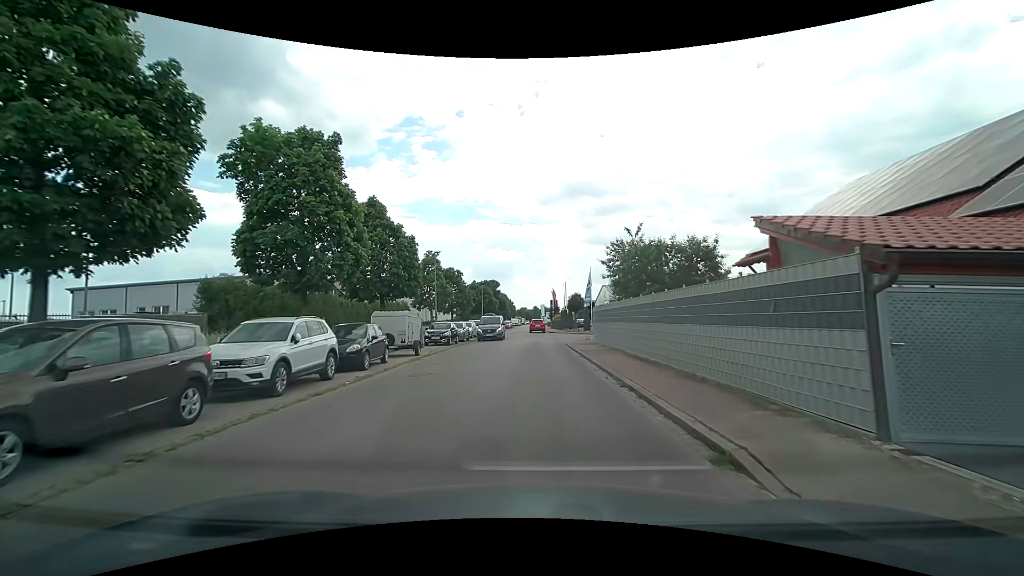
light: Day
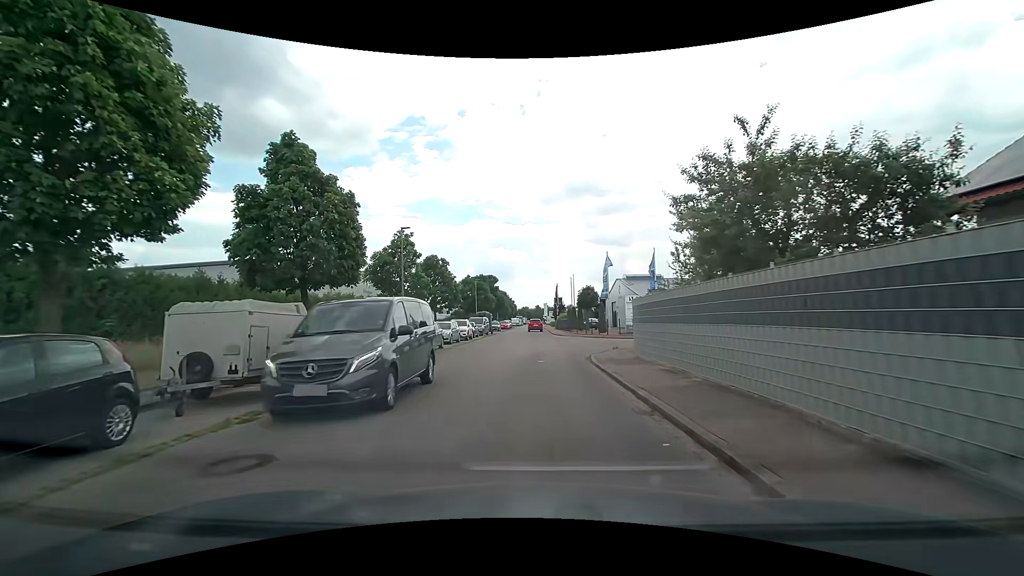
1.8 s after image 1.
(+0.1, +11.6) m; 0°
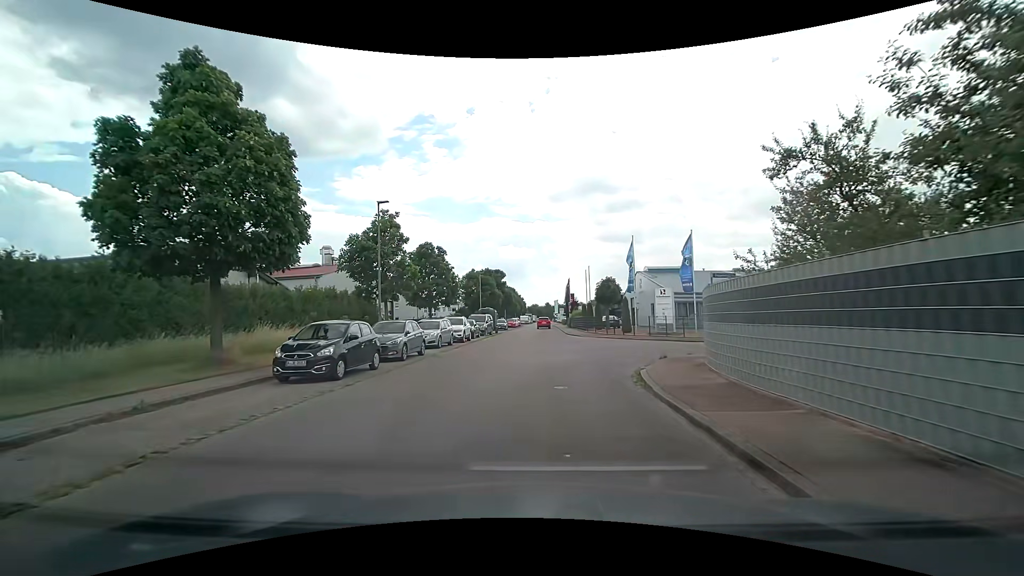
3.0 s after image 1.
(-0.1, +7.0) m; -1°
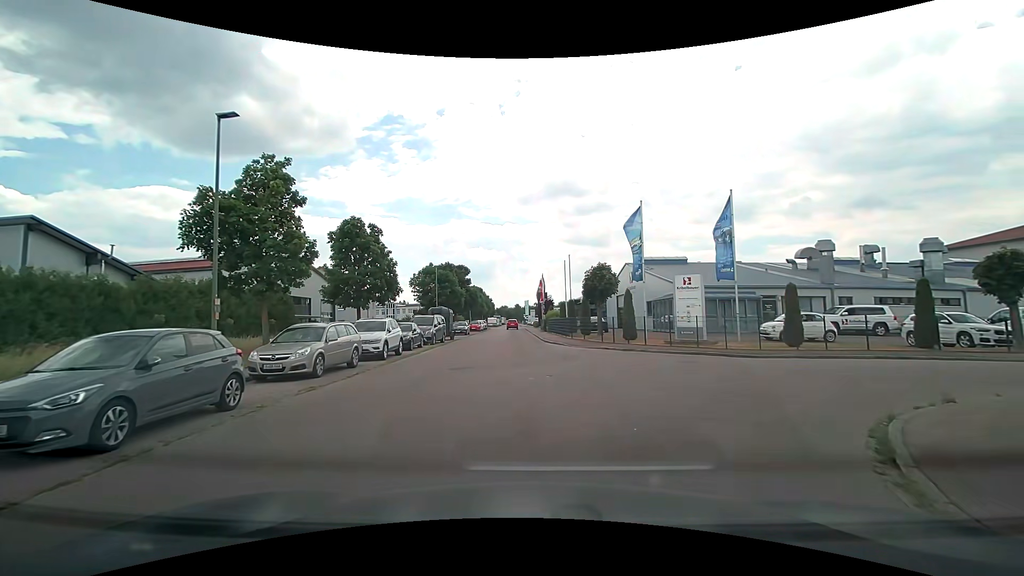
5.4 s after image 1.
(+0.1, +11.4) m; +3°
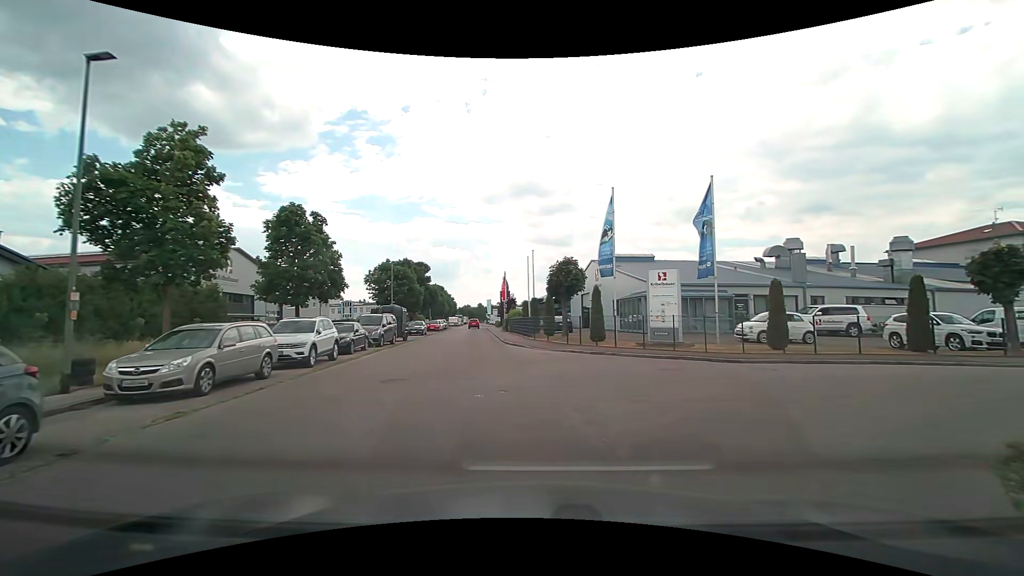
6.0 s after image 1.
(+0.1, +2.8) m; +3°
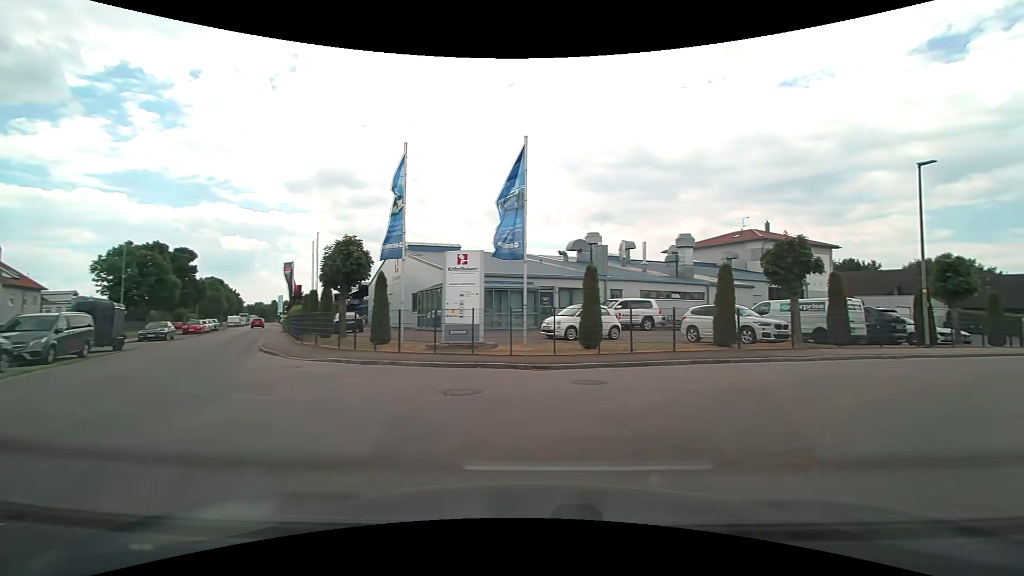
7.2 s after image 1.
(+0.9, +5.2) m; +21°
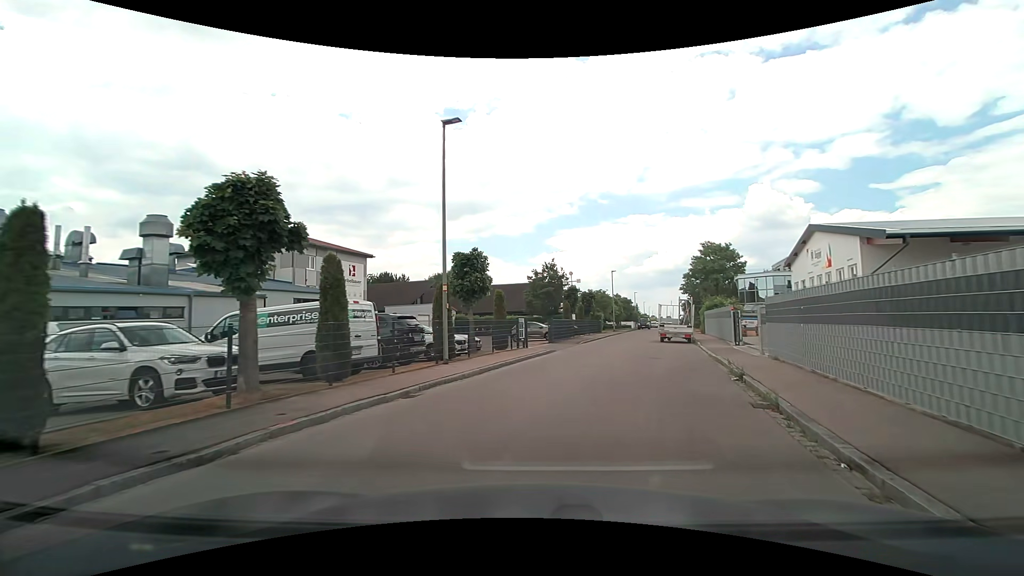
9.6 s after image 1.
(+5.1, +9.6) m; +48°
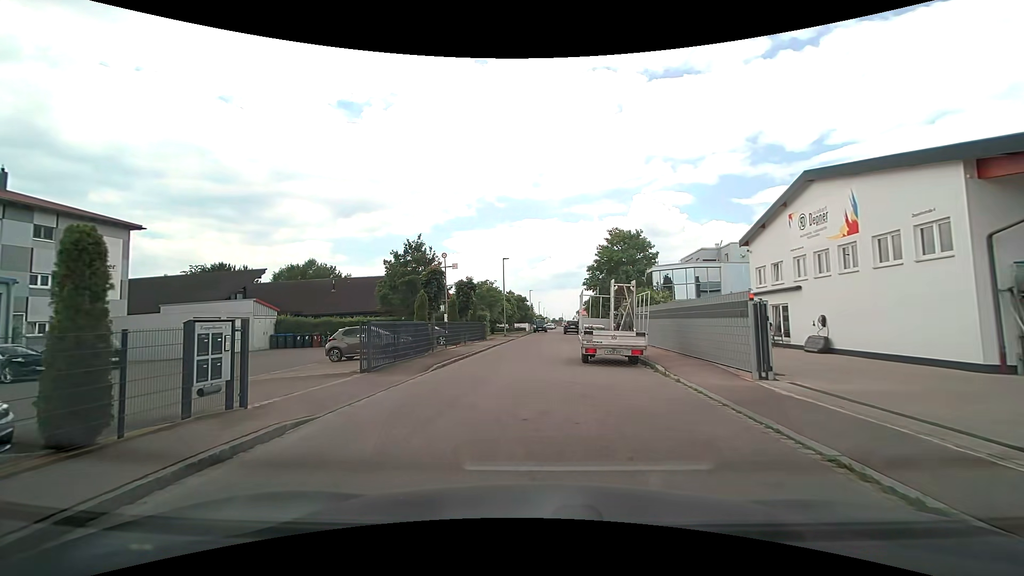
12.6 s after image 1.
(+2.4, +15.2) m; +12°
